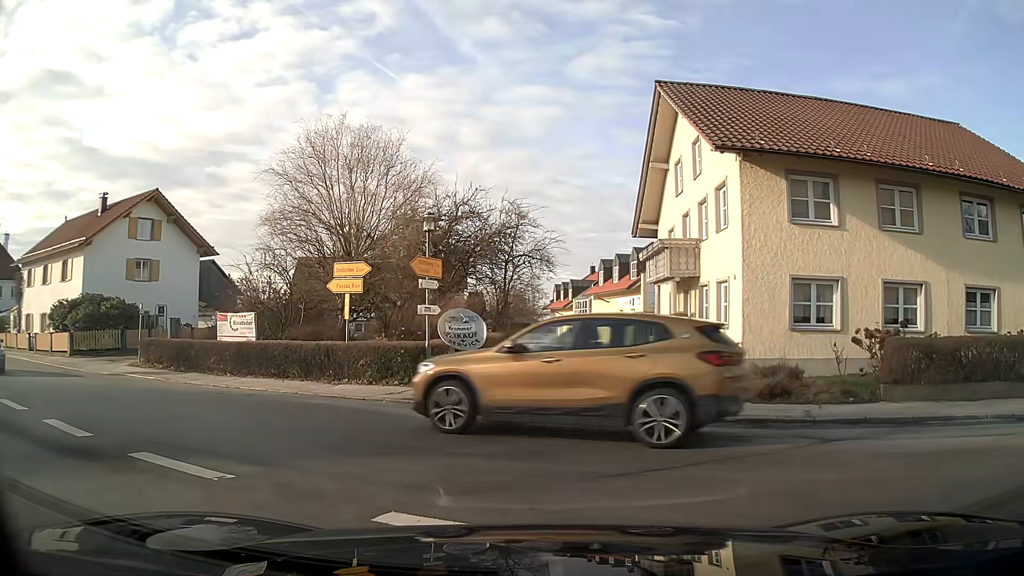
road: tertiary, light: Day
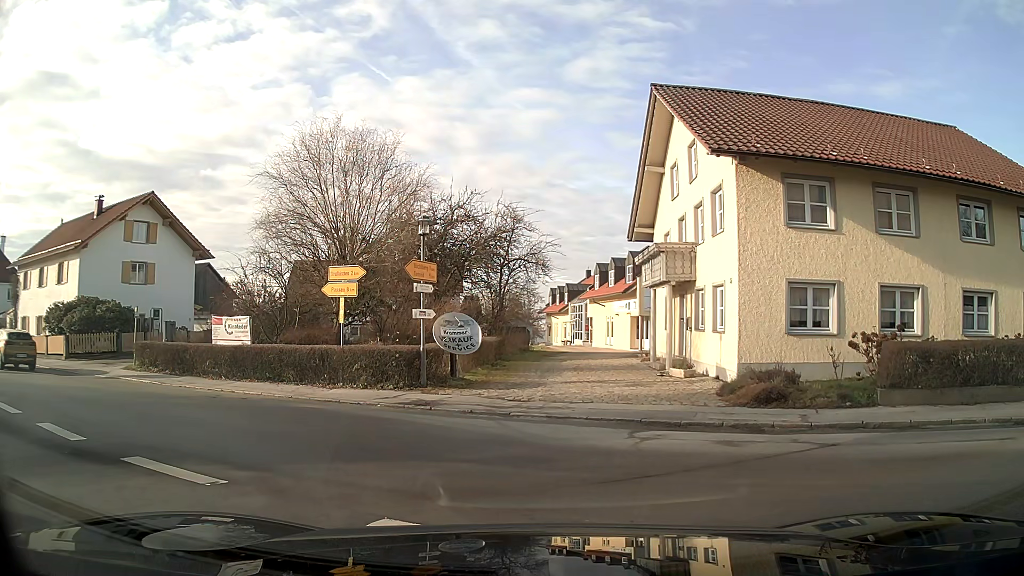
(0.0, +0.2) m; 0°
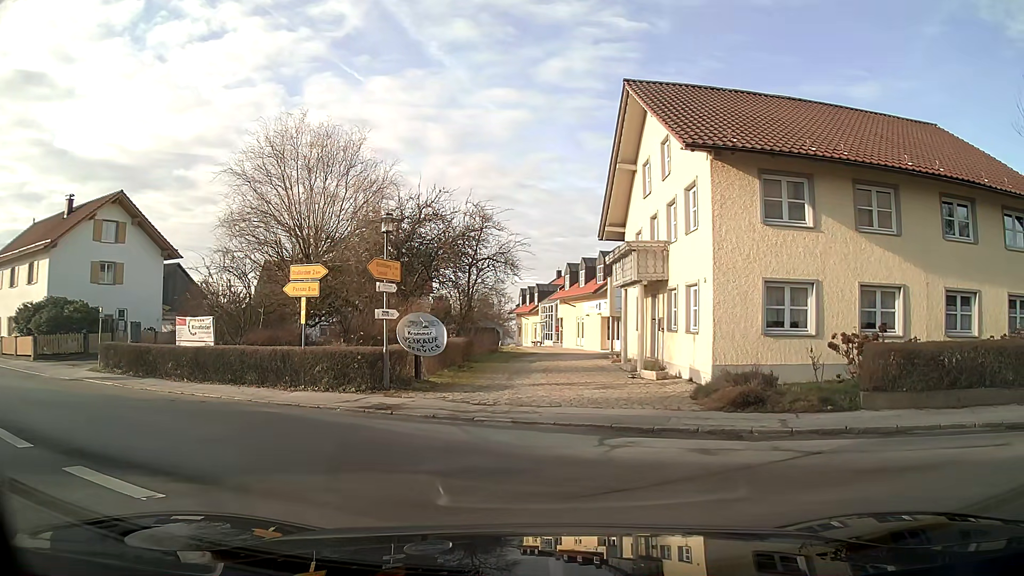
(0.0, +0.5) m; 0°
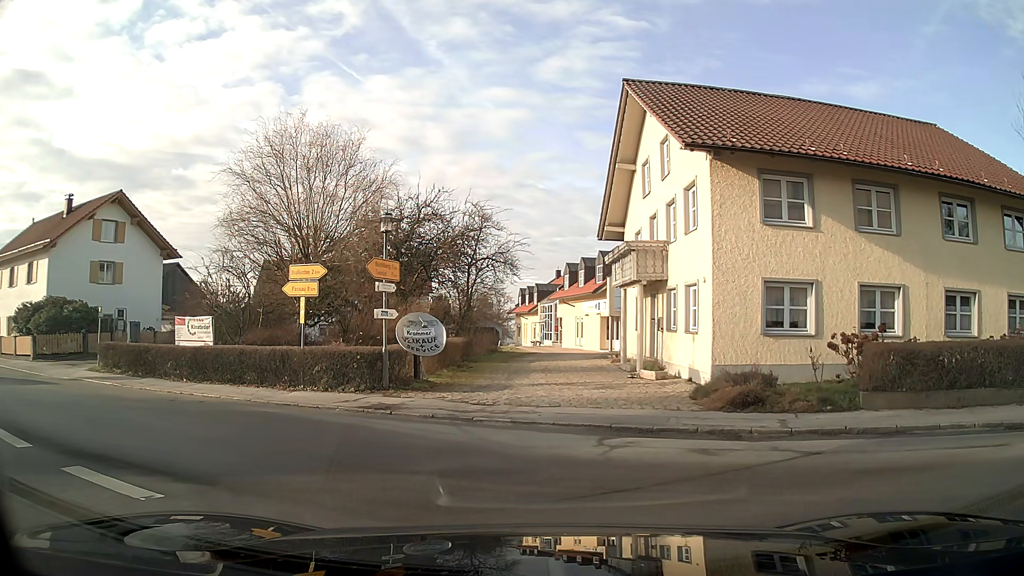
(0.0, +0.1) m; 0°
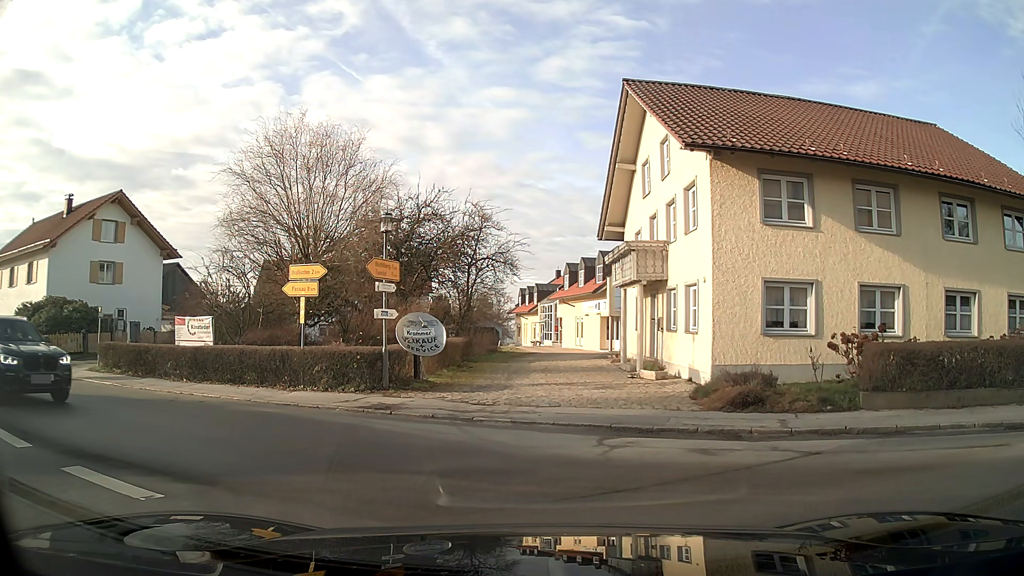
(0.0, 0.0) m; 0°
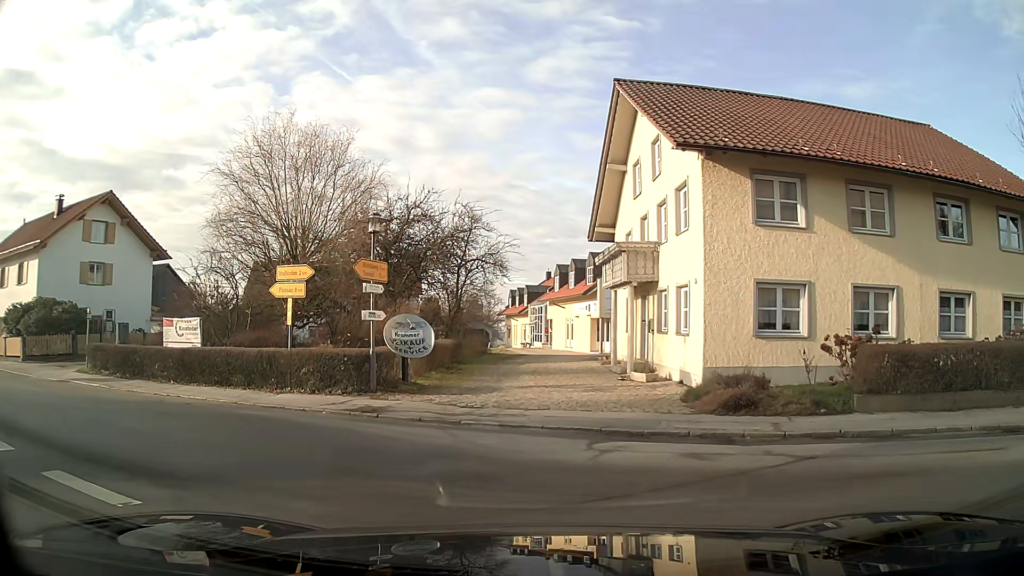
(0.0, +0.2) m; 0°
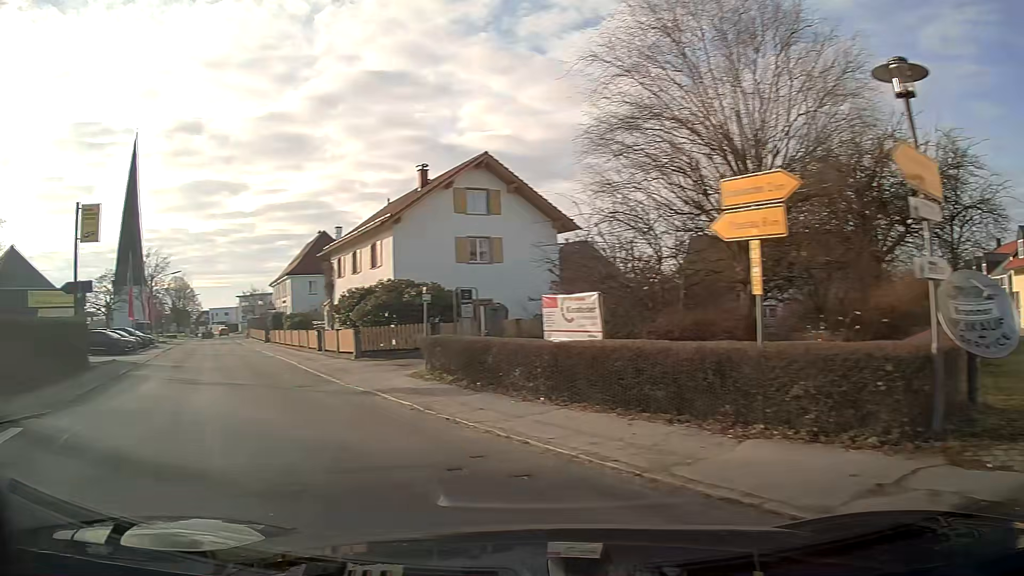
(-2.4, +8.4) m; -39°
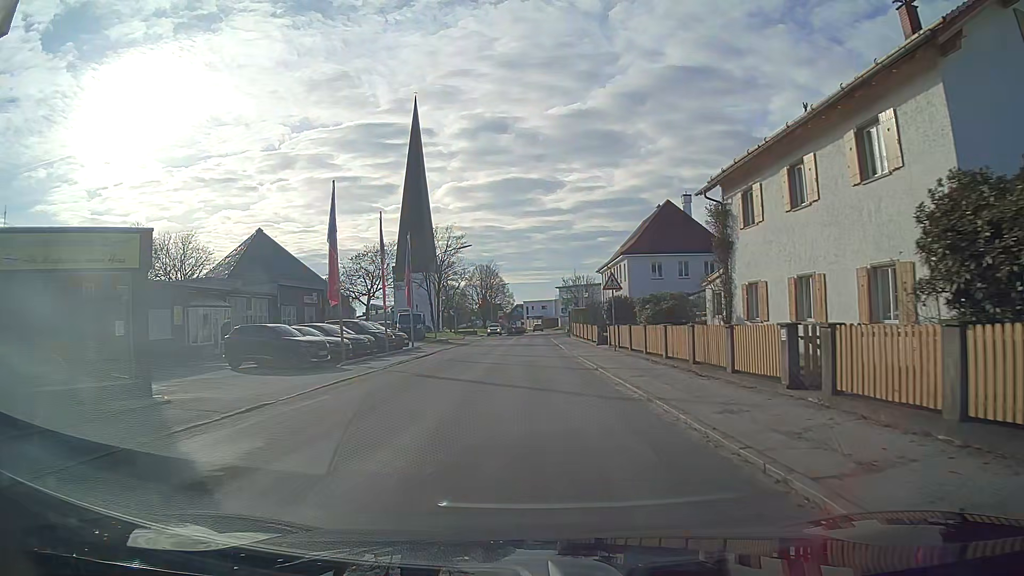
(-6.6, +21.5) m; -21°
(0, +10) (0, +20) (0, +30) (0, +40) (0, +50) (0, +60) (0, +70) (0, +80) (0, +90) (+1, +100) m
